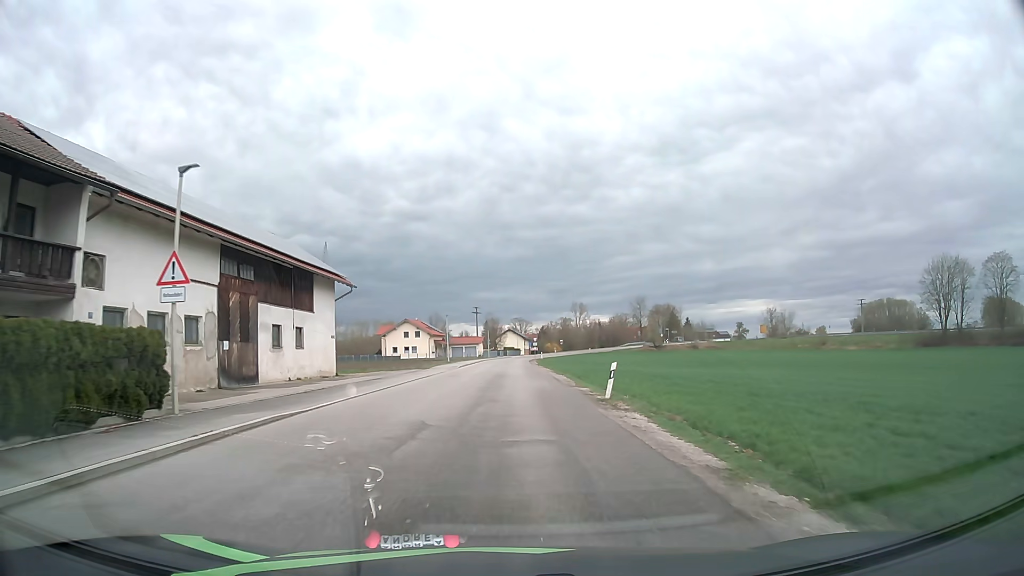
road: unclassified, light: Day
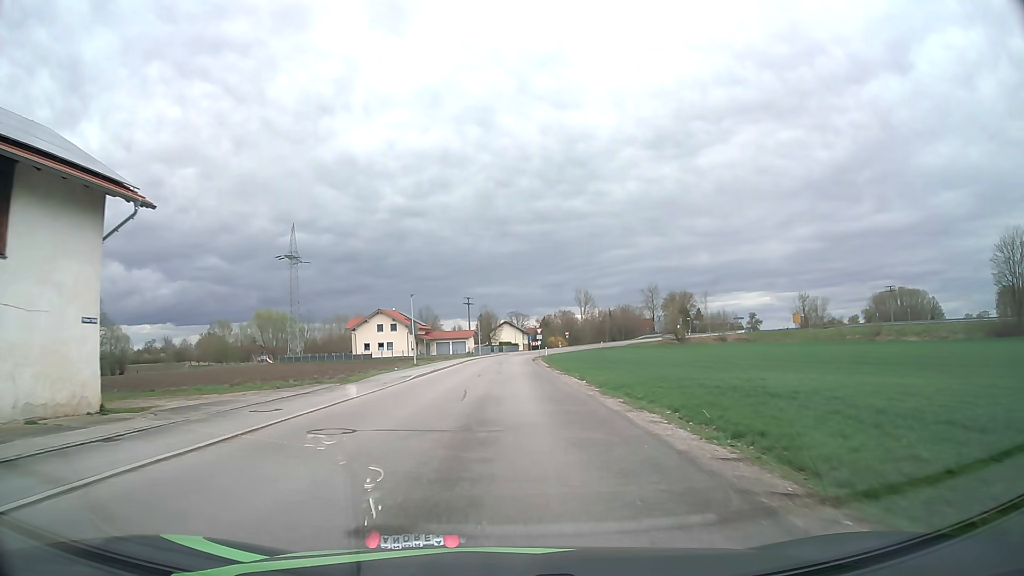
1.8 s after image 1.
(+0.1, +24.0) m; 0°
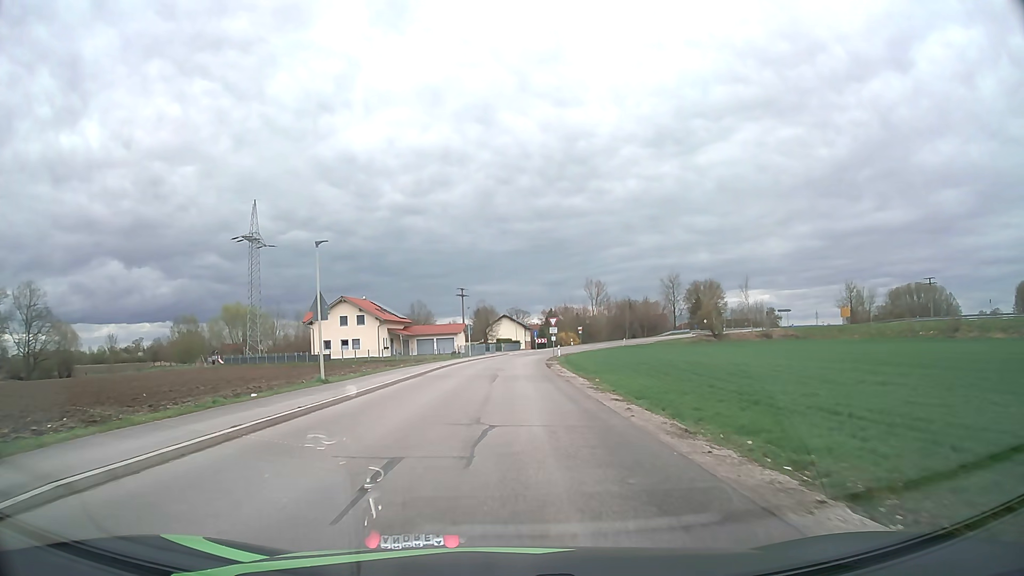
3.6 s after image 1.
(+0.1, +24.6) m; 0°
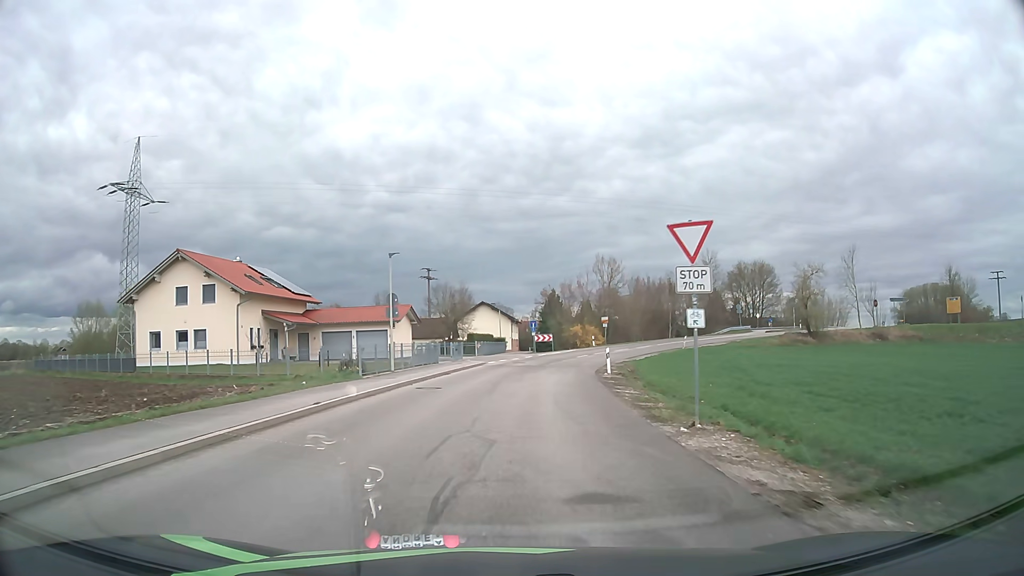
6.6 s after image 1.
(+0.2, +41.7) m; +2°
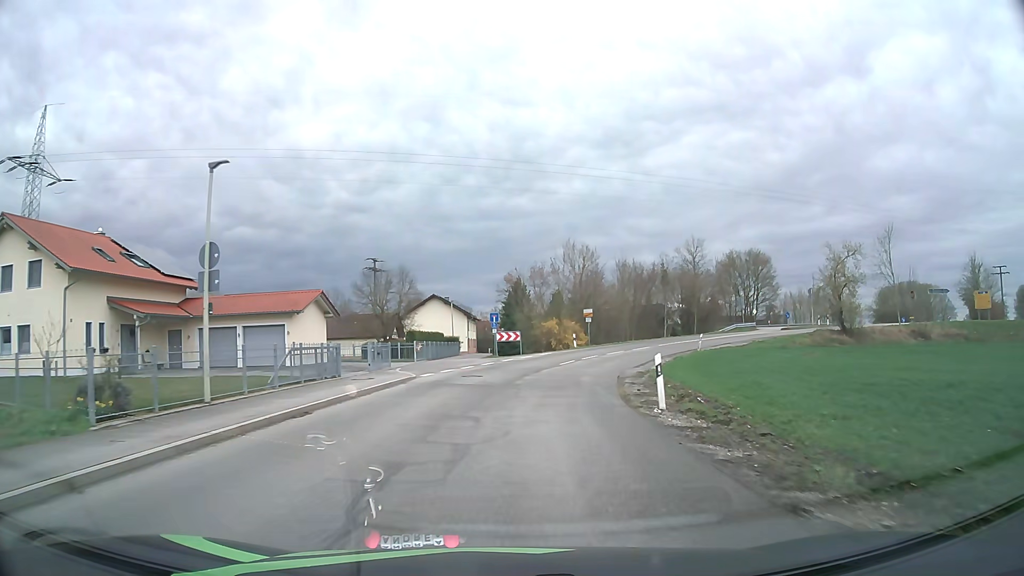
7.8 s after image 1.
(+0.4, +15.6) m; +3°
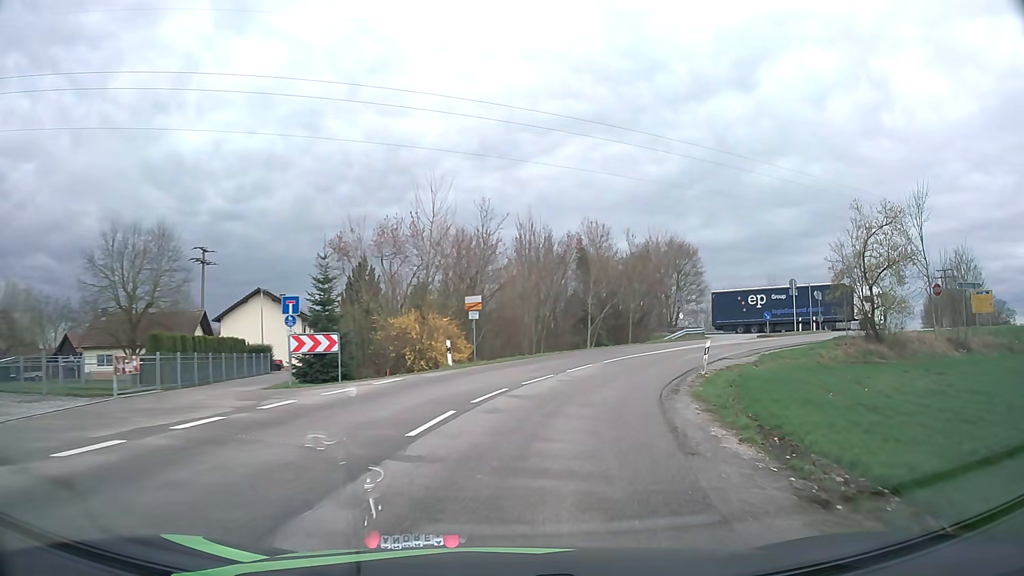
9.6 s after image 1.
(+1.7, +22.3) m; +11°
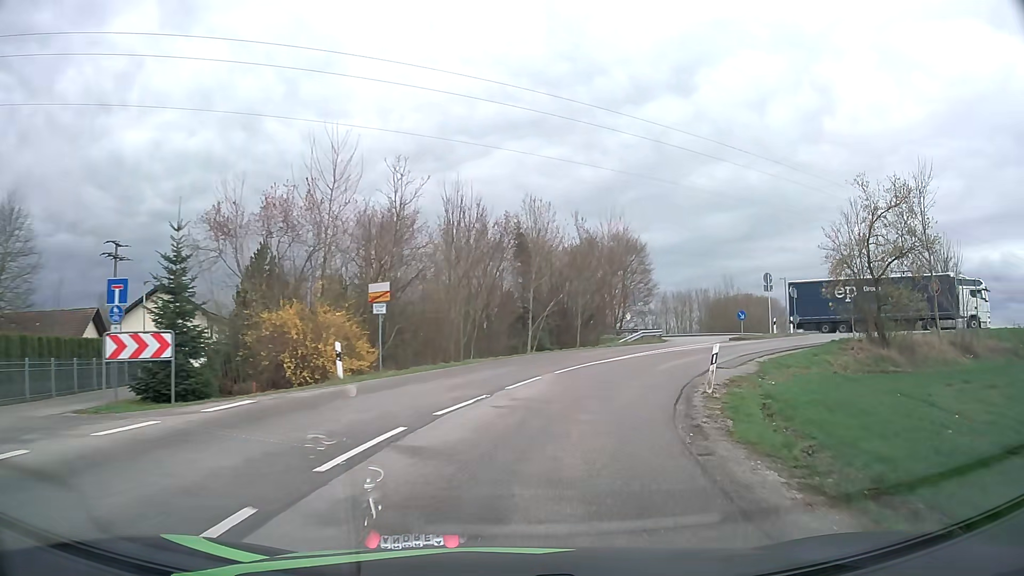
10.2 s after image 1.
(+0.3, +7.1) m; +6°
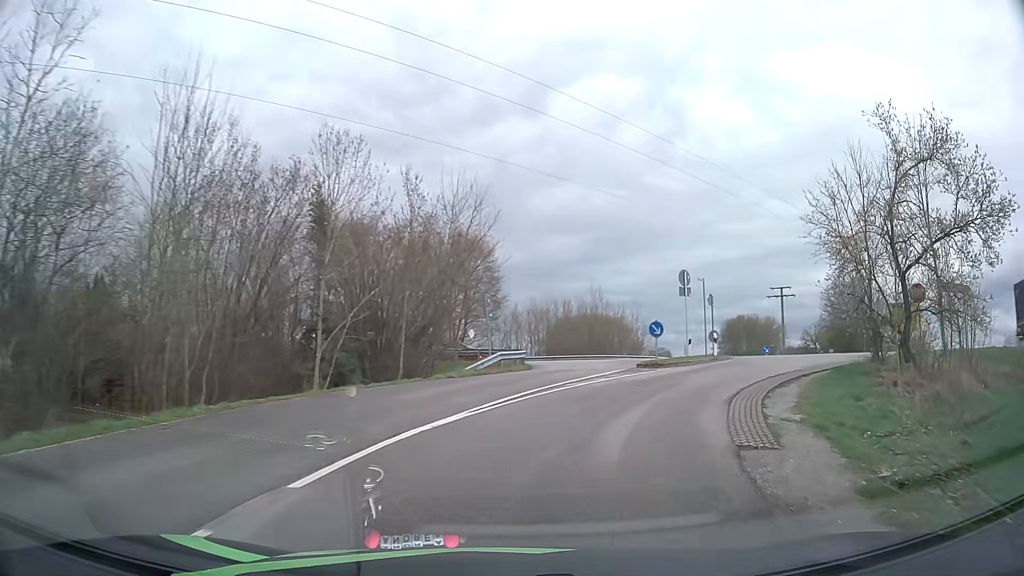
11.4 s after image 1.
(+1.4, +13.2) m; +14°
(+1, +10) (+5, +19) (+10, +28) (+16, +36) (+21, +44) (+25, +54) (+23, +63) (+15, +69) (+6, +73) (-3, +76) m
